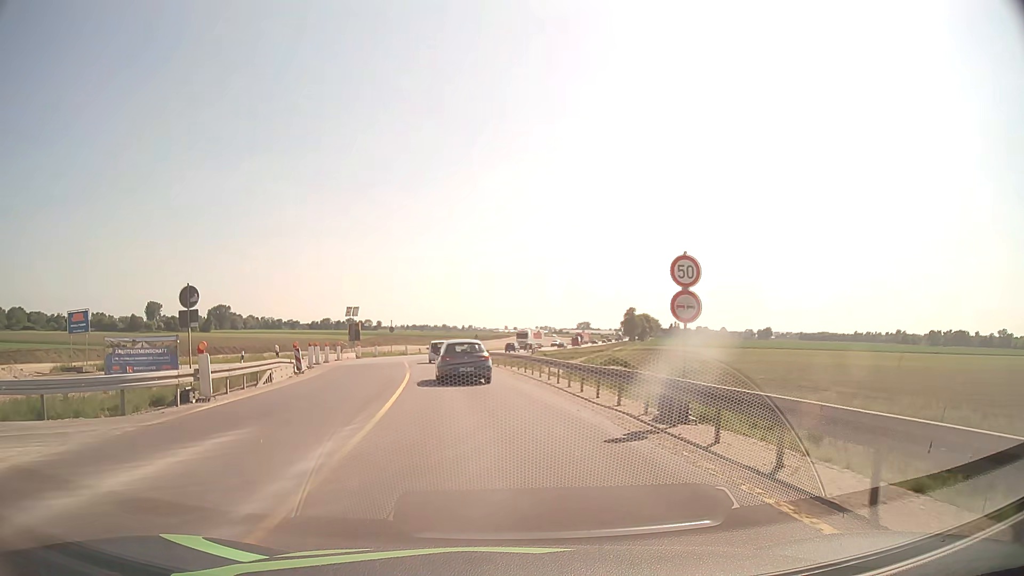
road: unclassified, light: Day
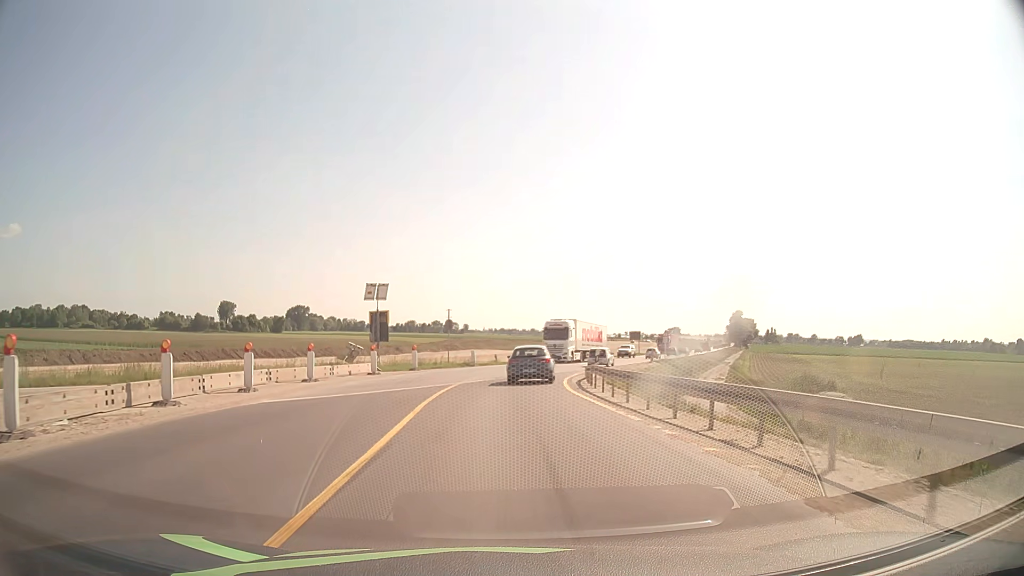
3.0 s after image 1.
(-2.8, +29.9) m; -8°
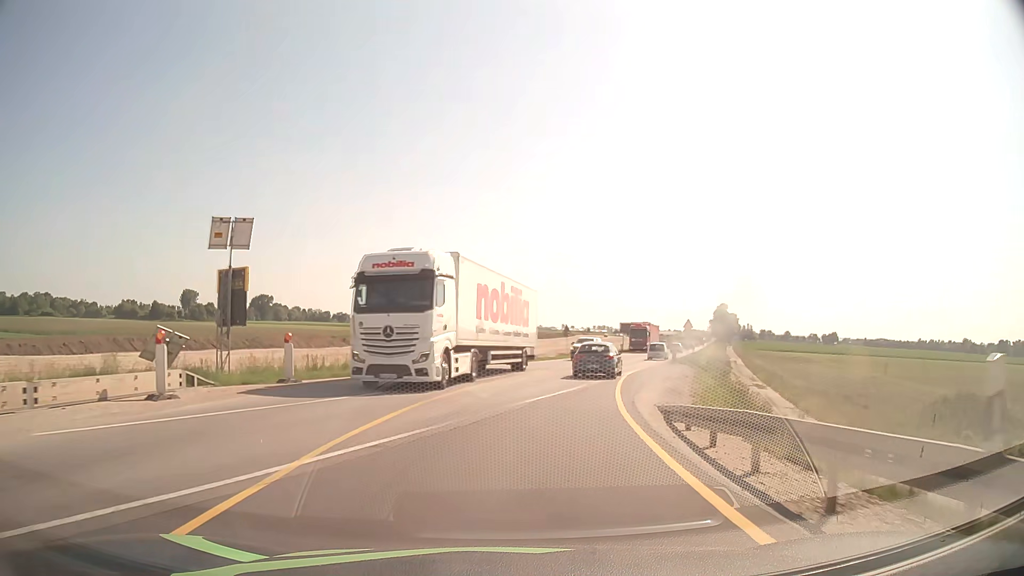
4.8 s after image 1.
(+0.1, +20.0) m; +2°
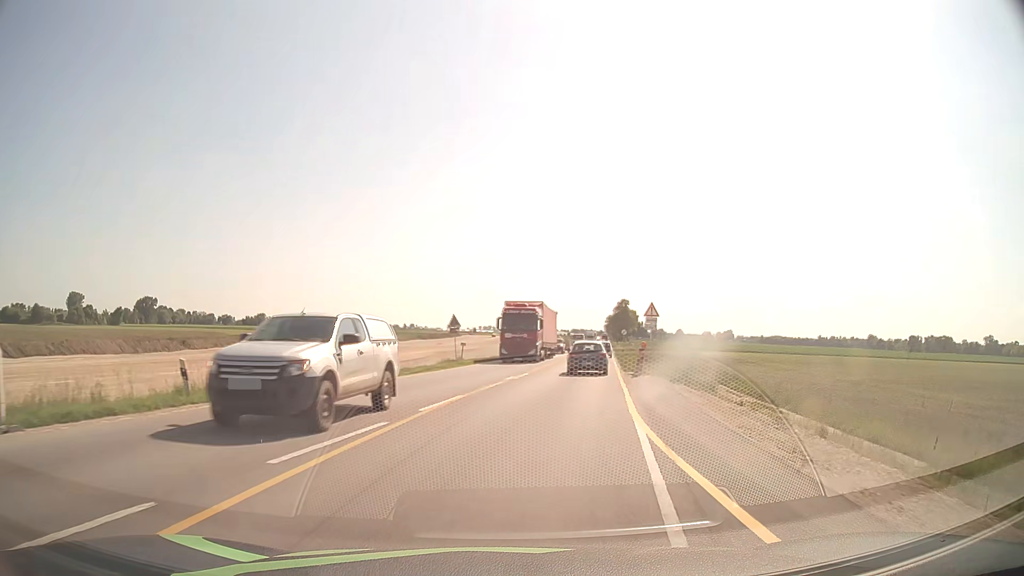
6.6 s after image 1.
(+1.6, +21.3) m; +10°
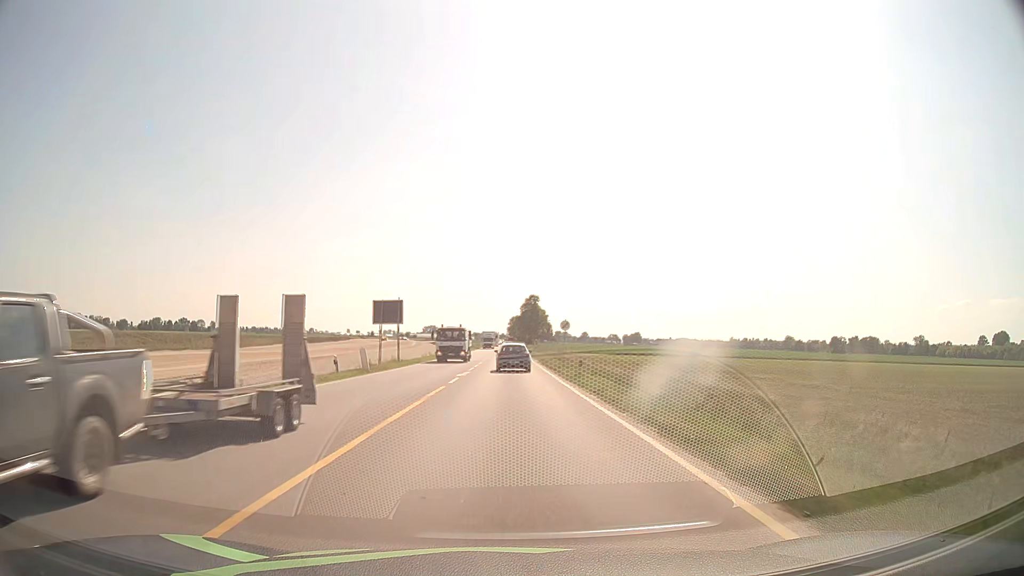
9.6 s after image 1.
(+4.0, +36.6) m; +9°
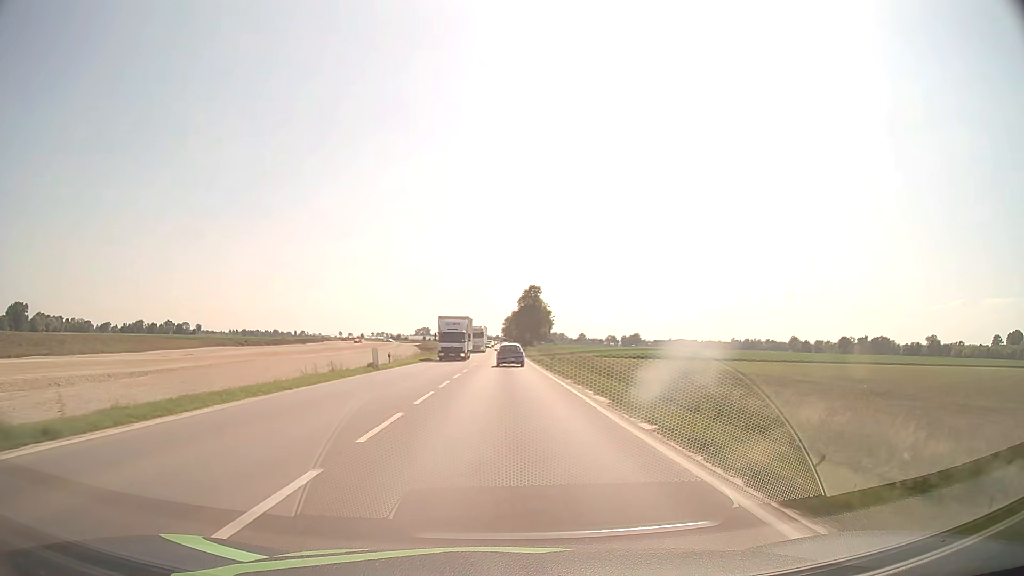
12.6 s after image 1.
(+0.1, +38.6) m; 0°
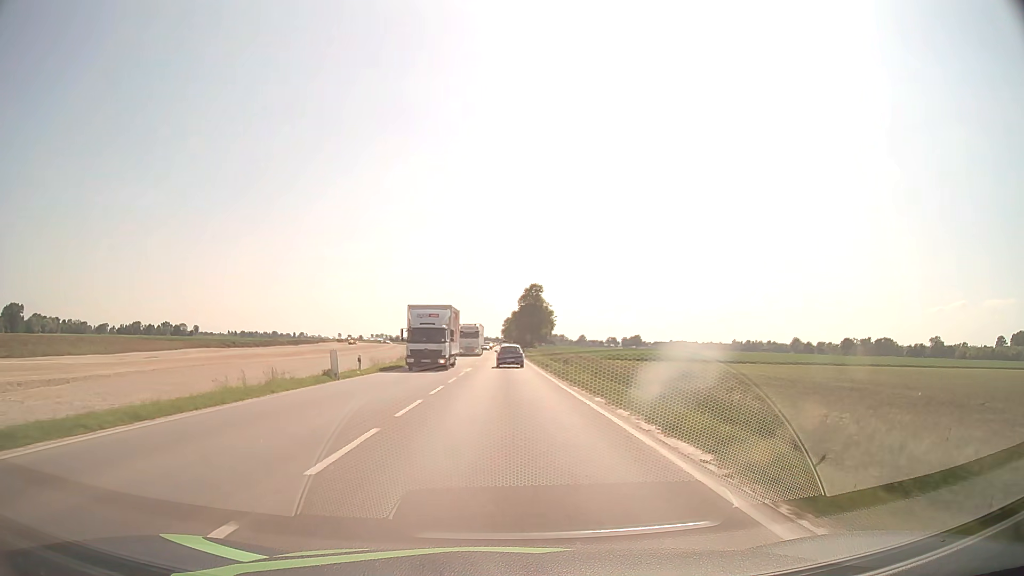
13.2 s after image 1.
(0.0, +8.5) m; 0°
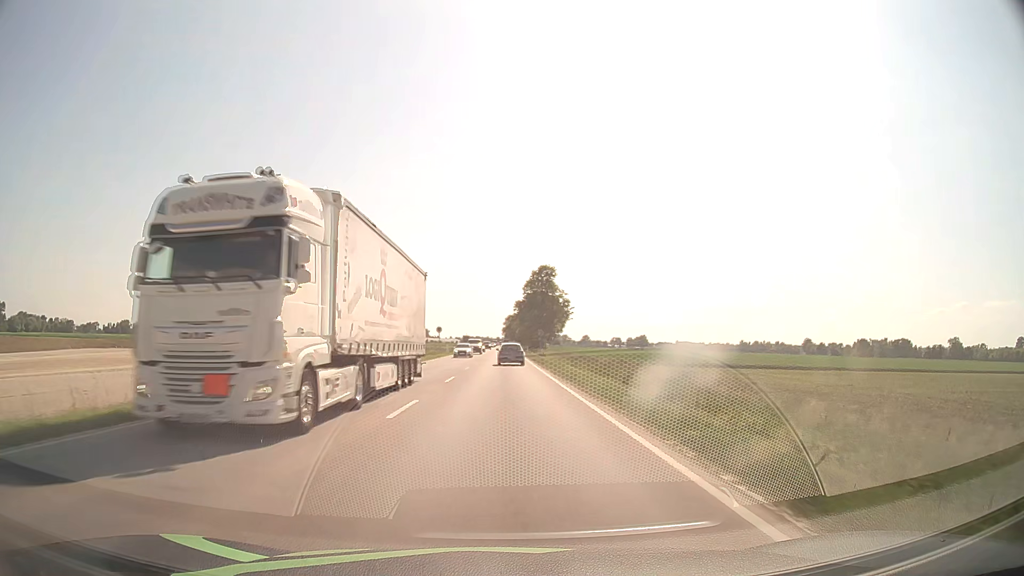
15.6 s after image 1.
(-0.1, +37.4) m; 0°
(0, +10) (0, +20) (0, +30) (0, +40) (0, +50) (0, +60) (0, +70) (0, +80) (0, +90) (0, +100) m
